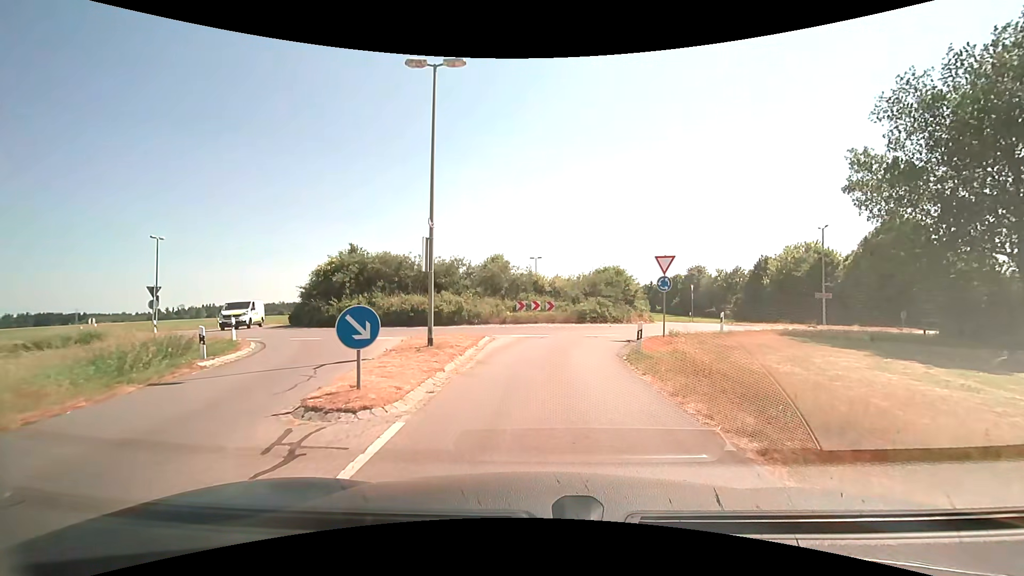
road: tertiary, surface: asphalt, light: Day
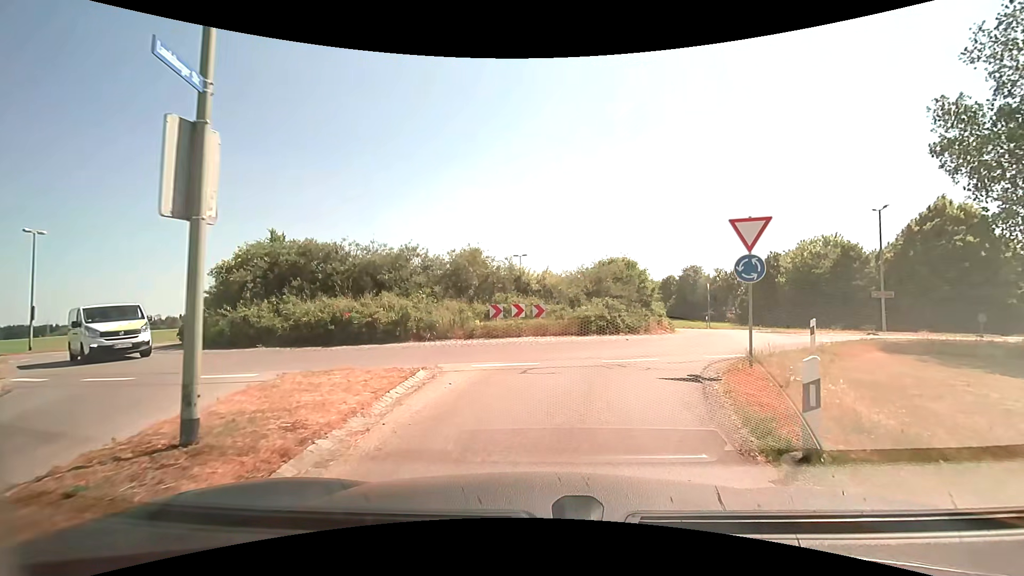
(+0.2, +8.6) m; +3°
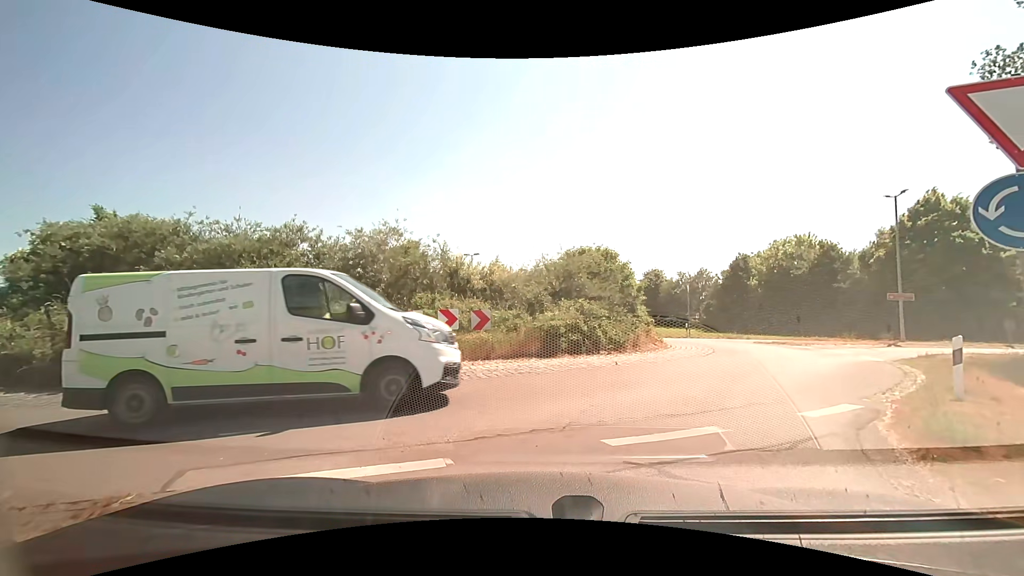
(+0.2, +6.6) m; +5°
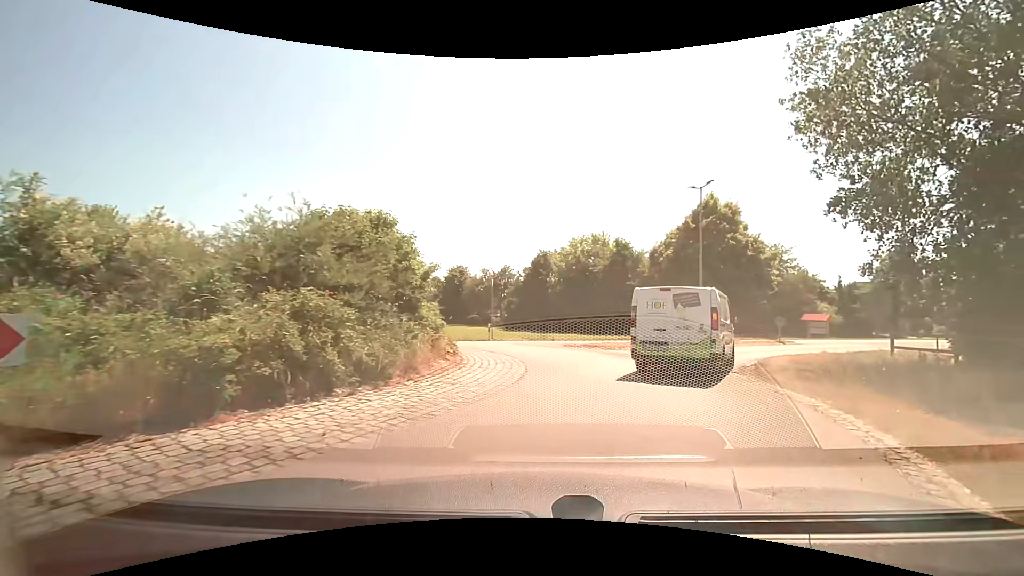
(+1.1, +7.1) m; +21°
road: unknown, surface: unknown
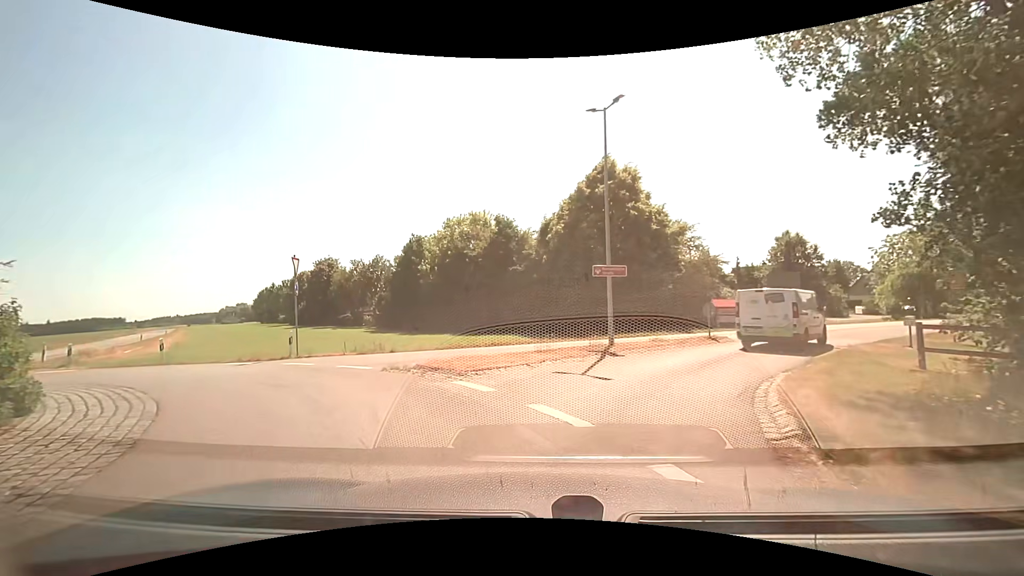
(+2.2, +10.0) m; +13°
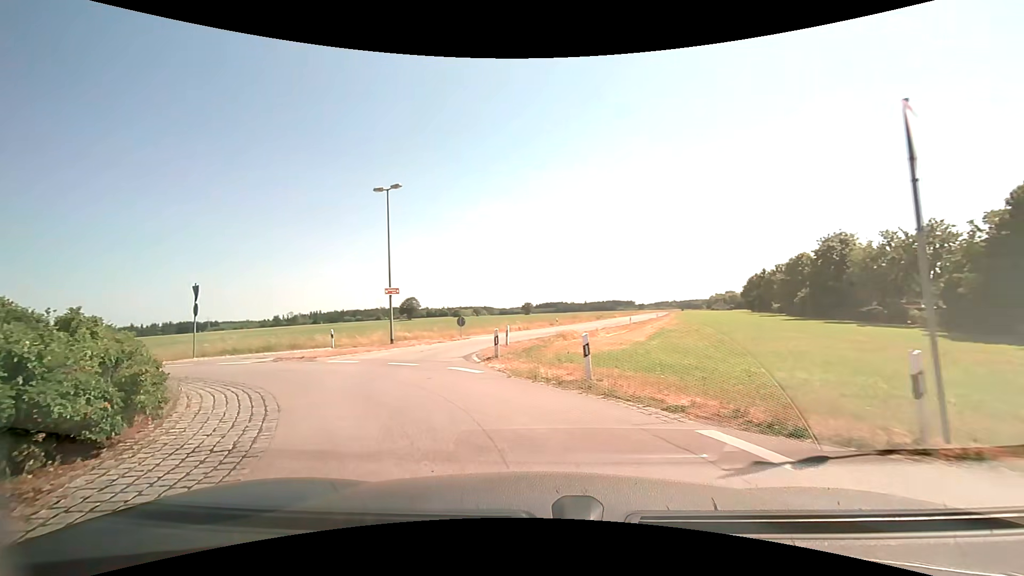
(-5.9, +12.4) m; -52°
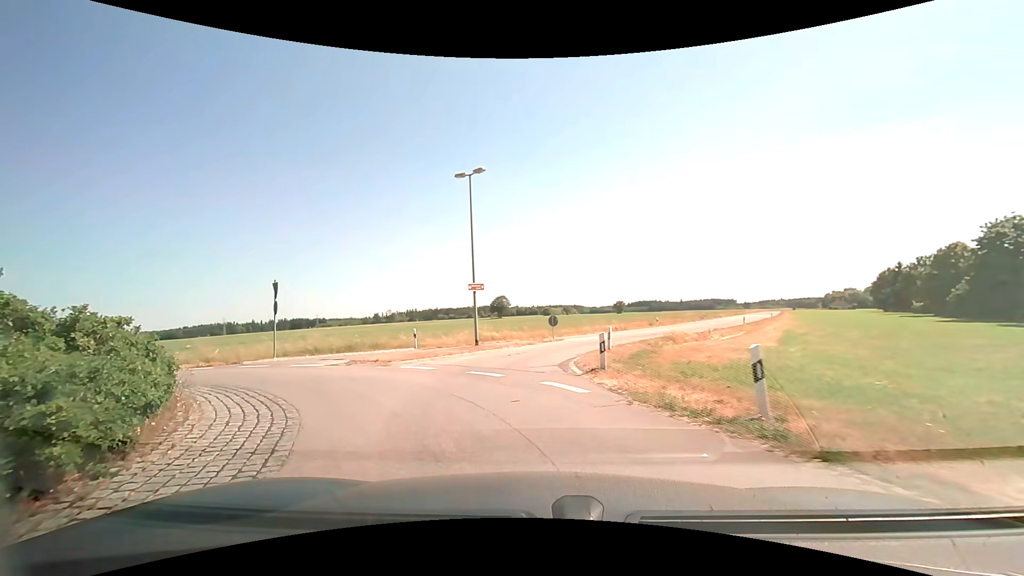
(-0.3, +3.2) m; -10°
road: tertiary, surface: asphalt
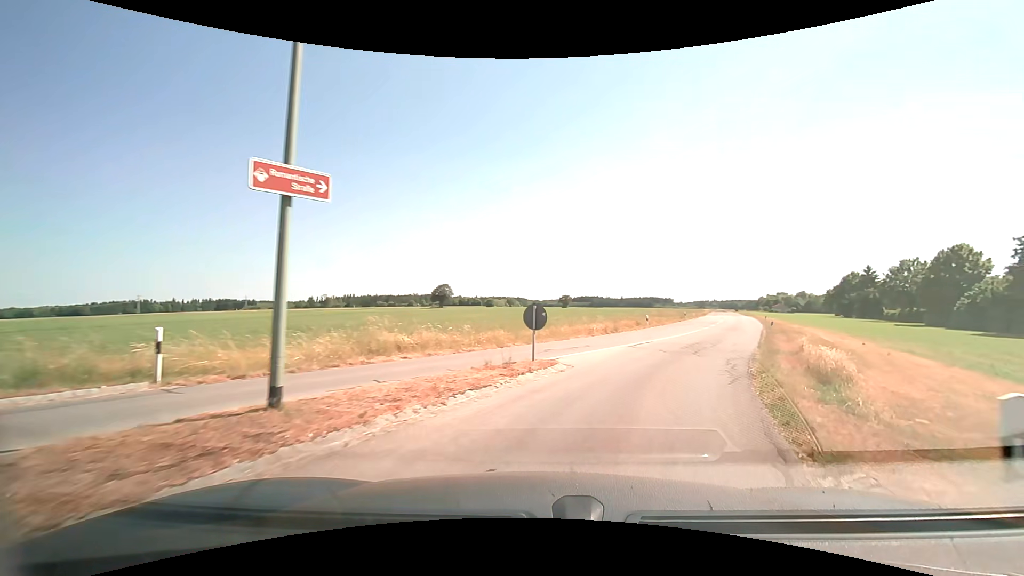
(-0.7, +16.6) m; +6°
(+2, +10) (+5, +19) (+9, +28) (+13, +37) (+17, +47) (+21, +56) (+25, +65) (+28, +75) (+32, +84) (+35, +93) m
